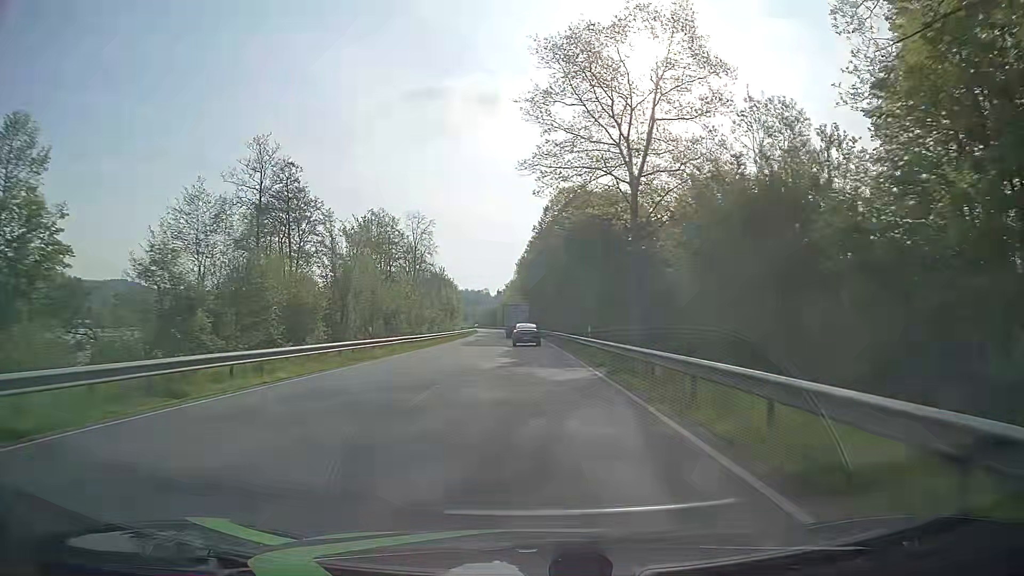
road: primary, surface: asphalt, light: Day
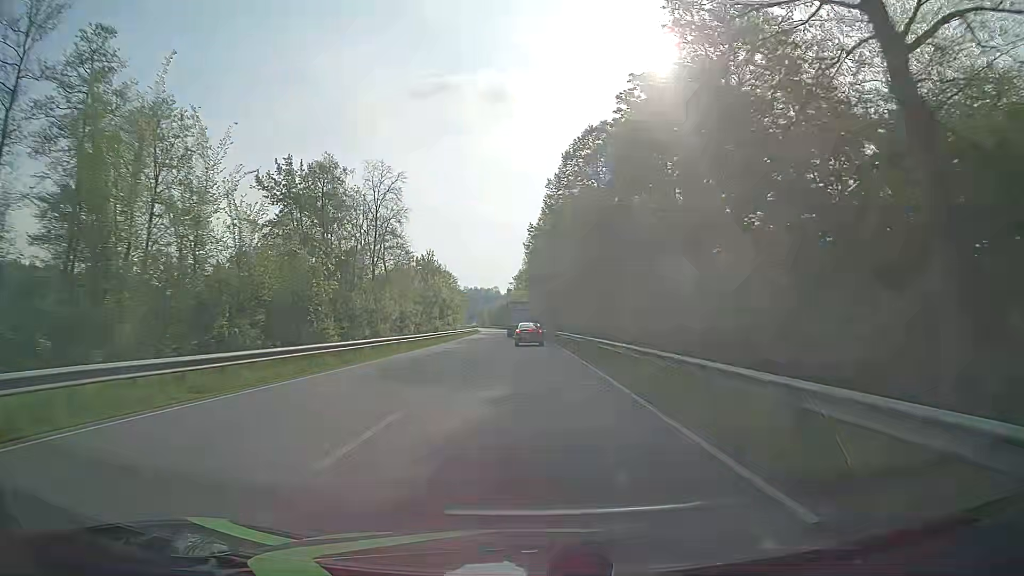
(-0.4, +28.9) m; -1°
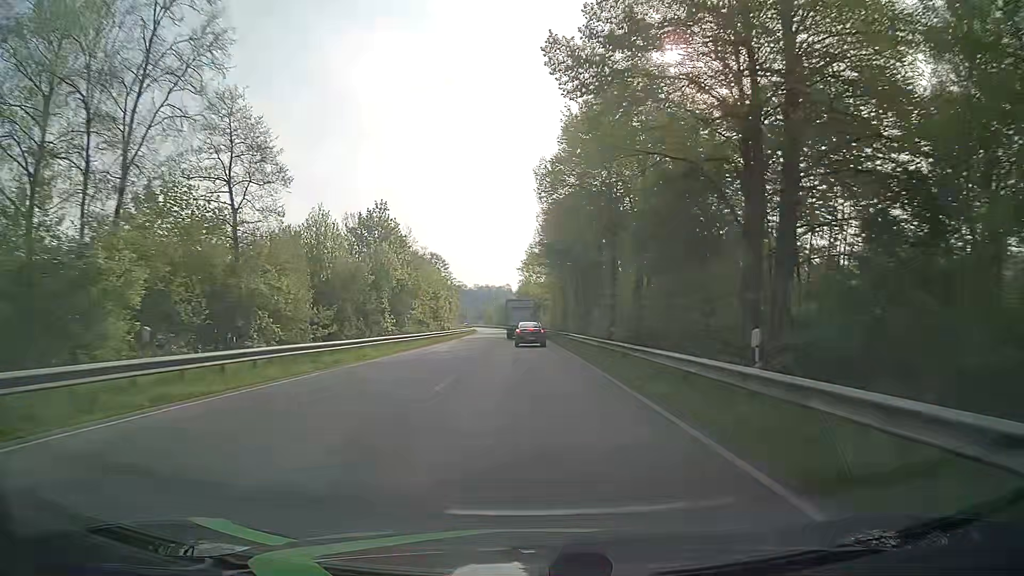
(-0.4, +42.2) m; -1°
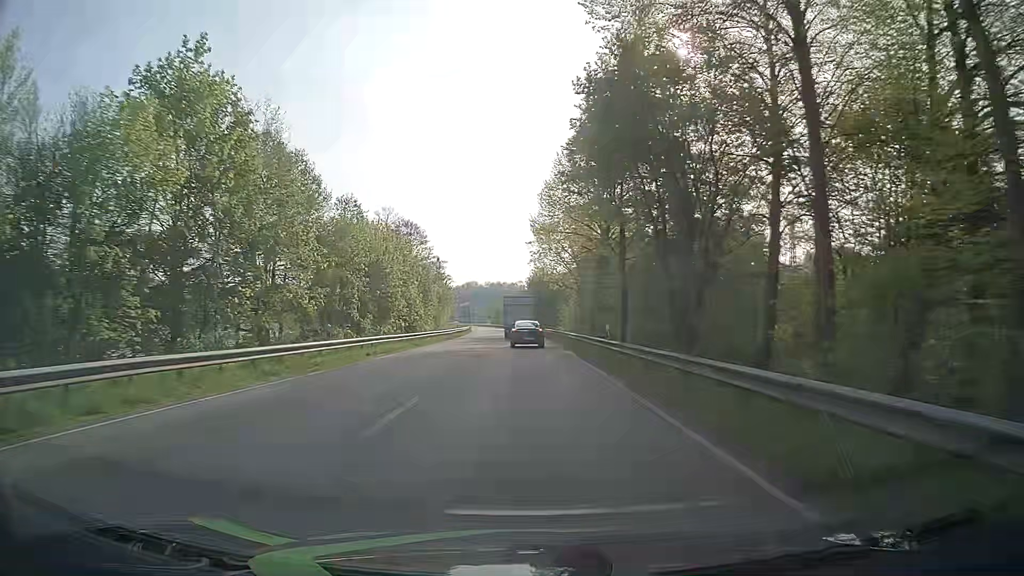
(-0.5, +40.3) m; -1°
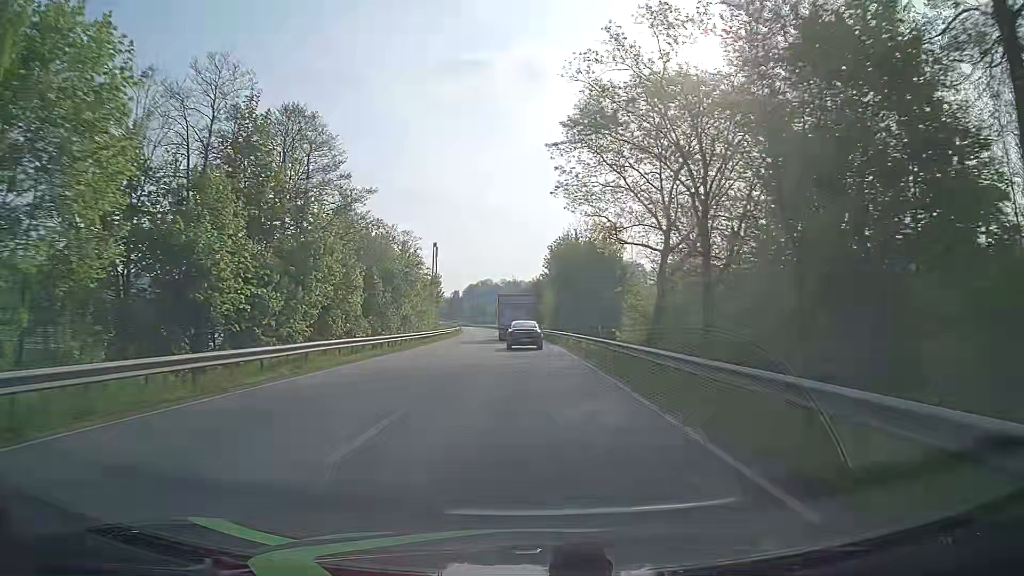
(-0.8, +49.6) m; -2°
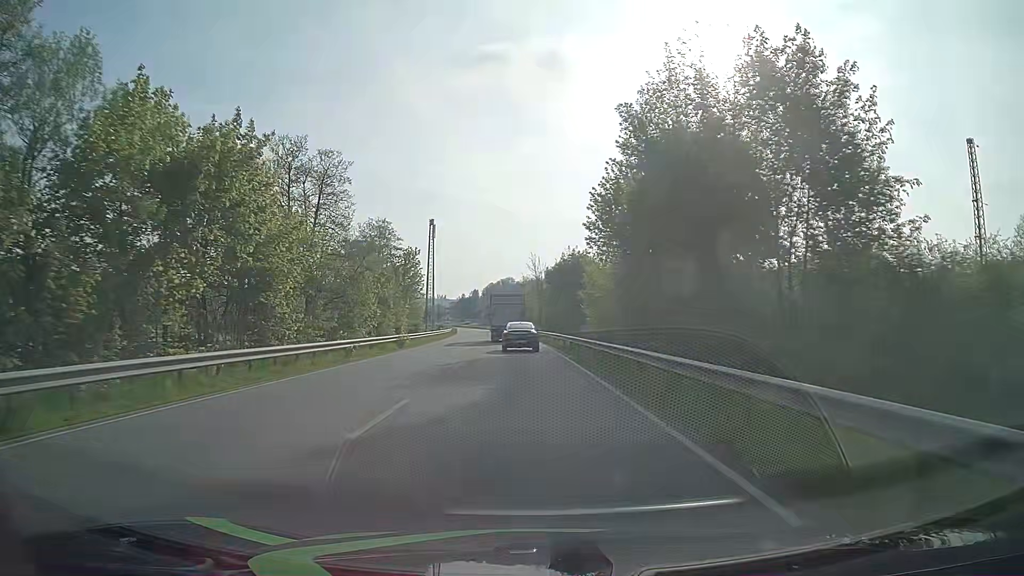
(-0.7, +46.6) m; -2°
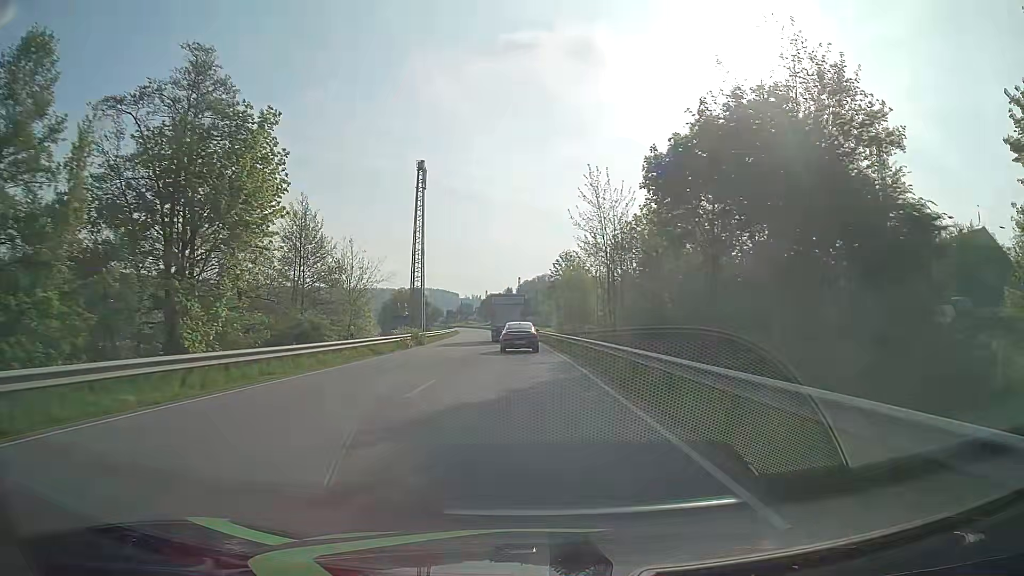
(-1.6, +55.8) m; -3°
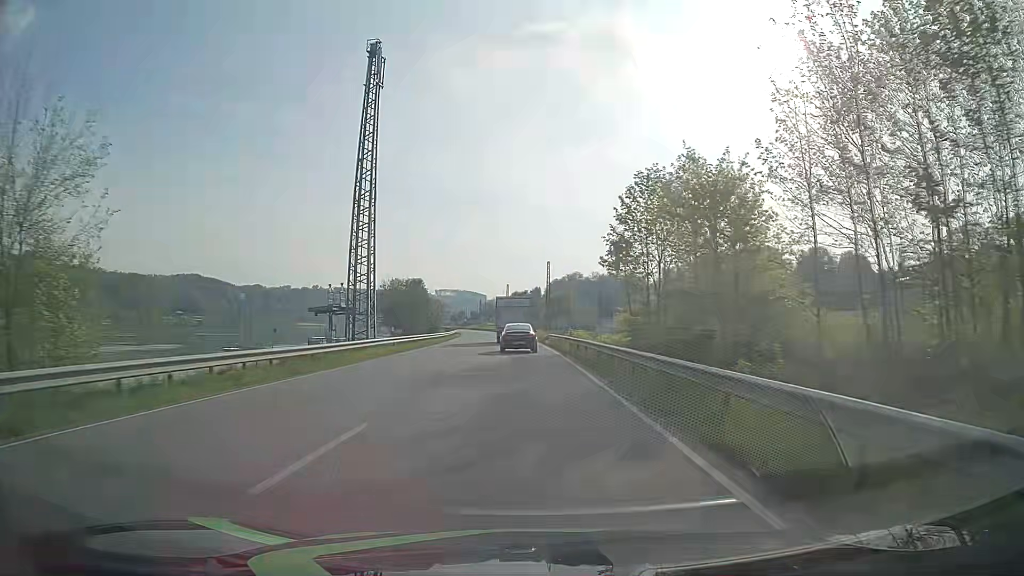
(-0.8, +43.6) m; -2°
(0, +10) (0, +20) (0, +30) (-1, +40) (-1, +50) (-2, +60) (-2, +70) (-3, +80) (-4, +90) (-5, +100) m
